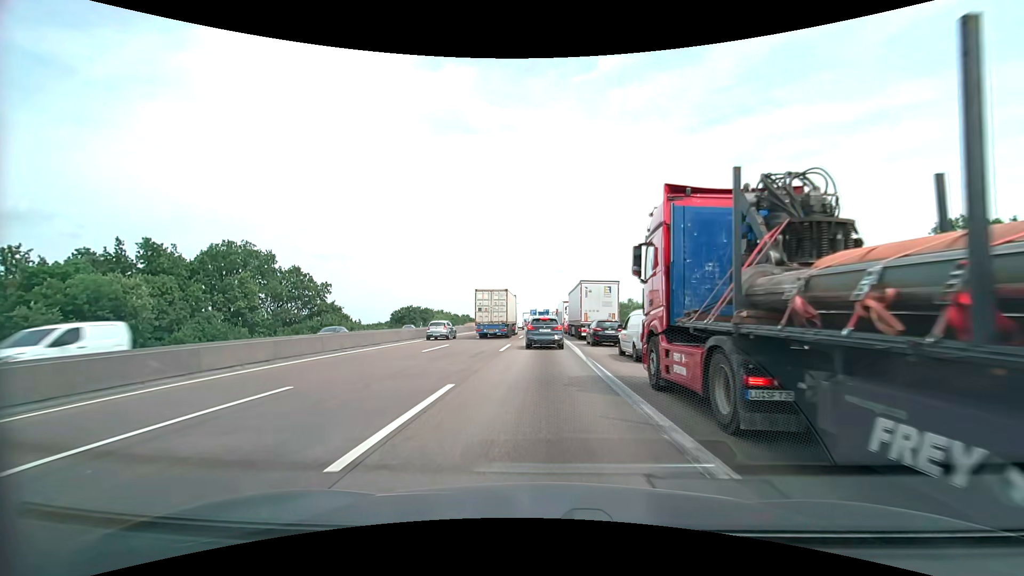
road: motorway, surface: asphalt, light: Day
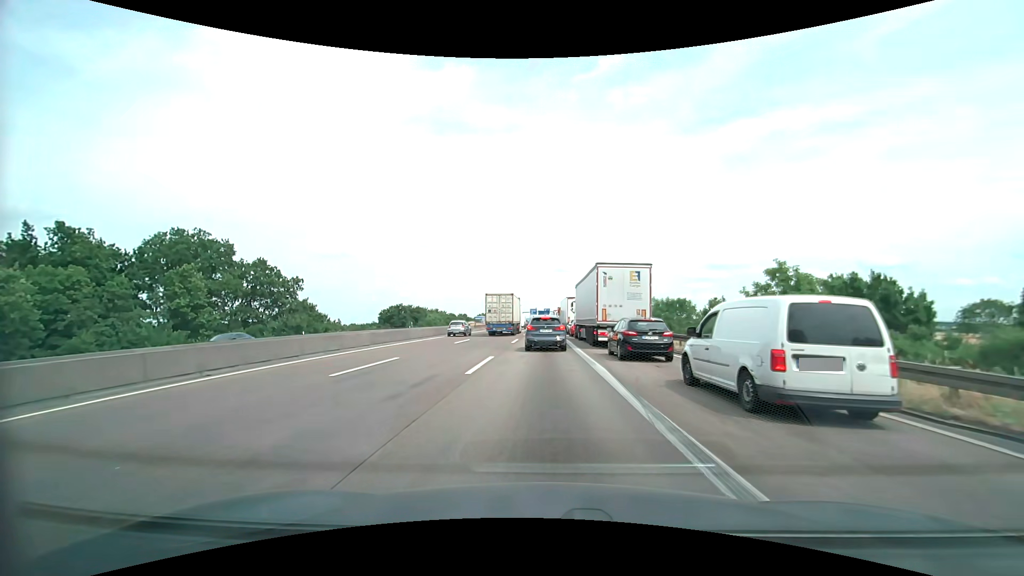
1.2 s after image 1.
(-0.1, +10.0) m; +1°
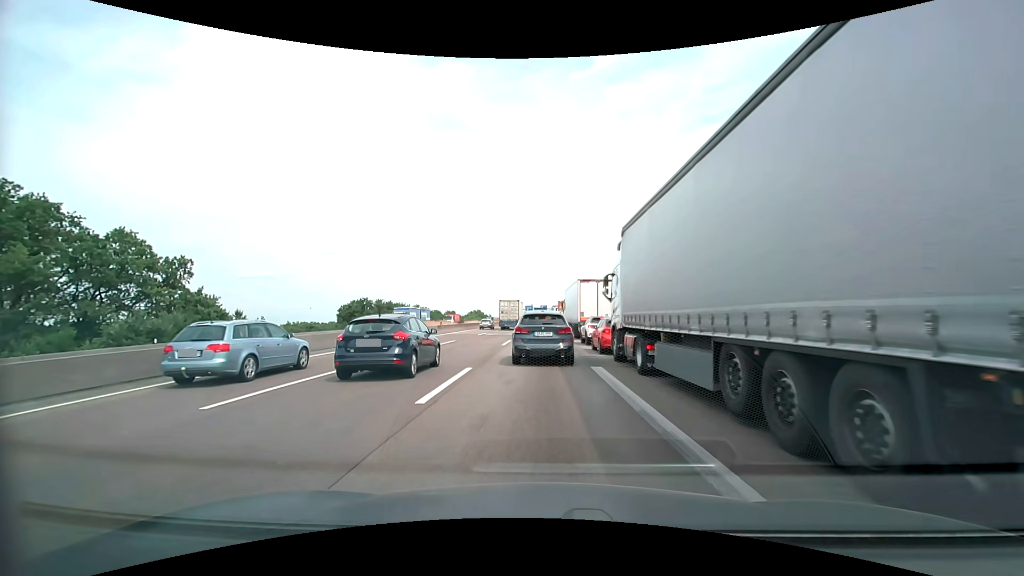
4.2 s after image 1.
(-0.4, +22.7) m; -1°
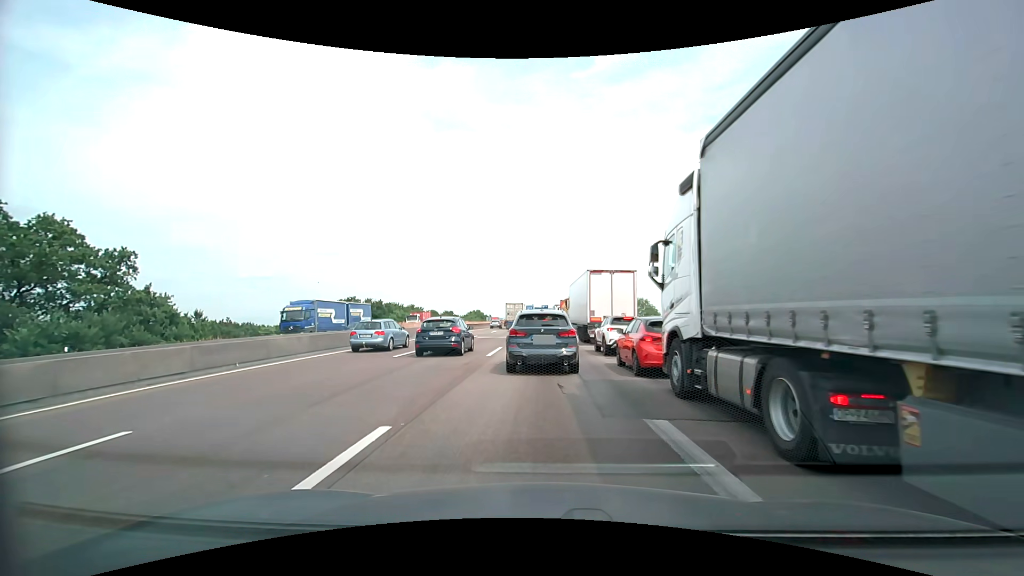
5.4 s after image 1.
(0.0, +7.3) m; 0°
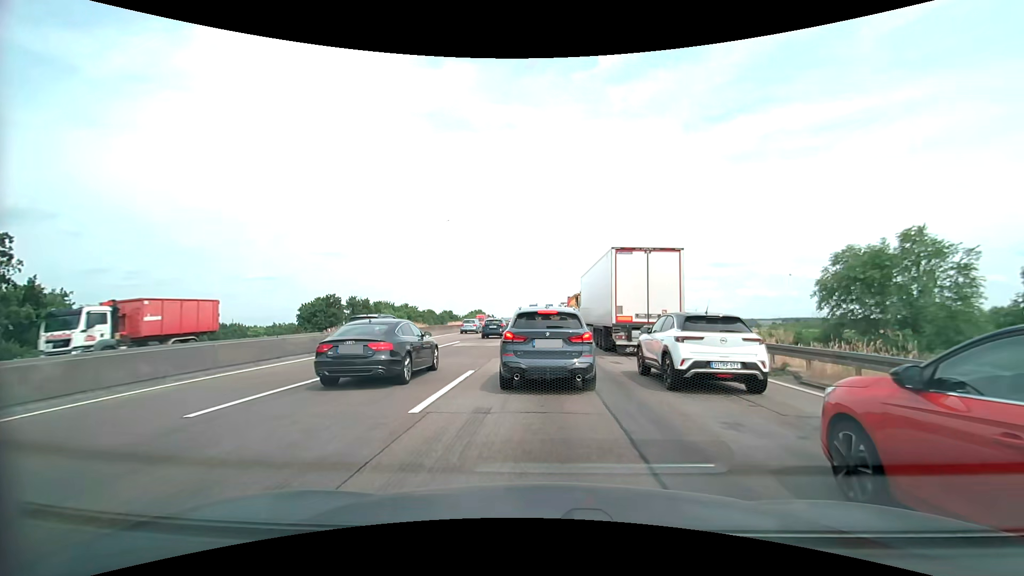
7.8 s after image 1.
(0.0, +11.1) m; 0°
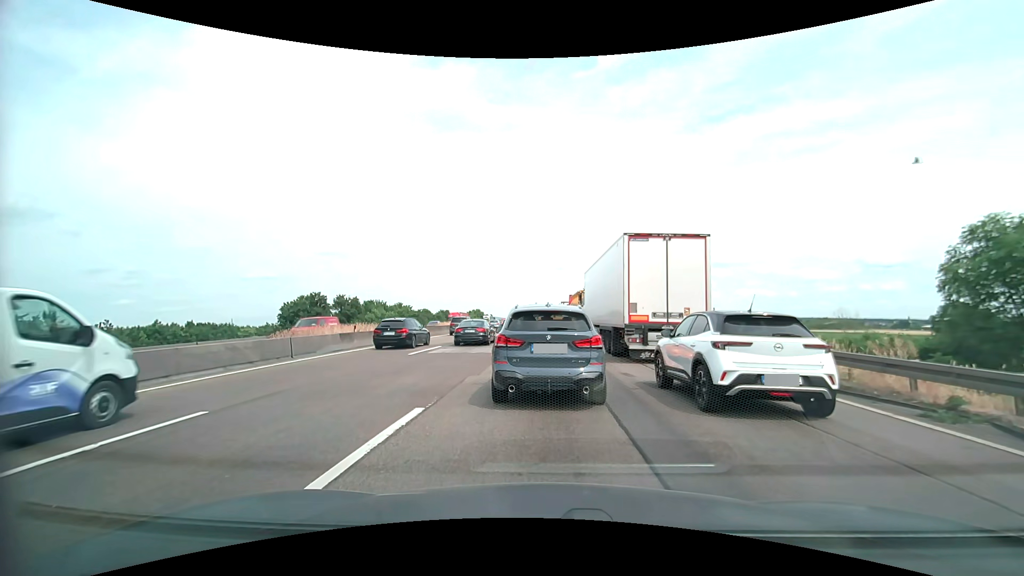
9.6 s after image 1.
(-0.1, +5.4) m; 0°
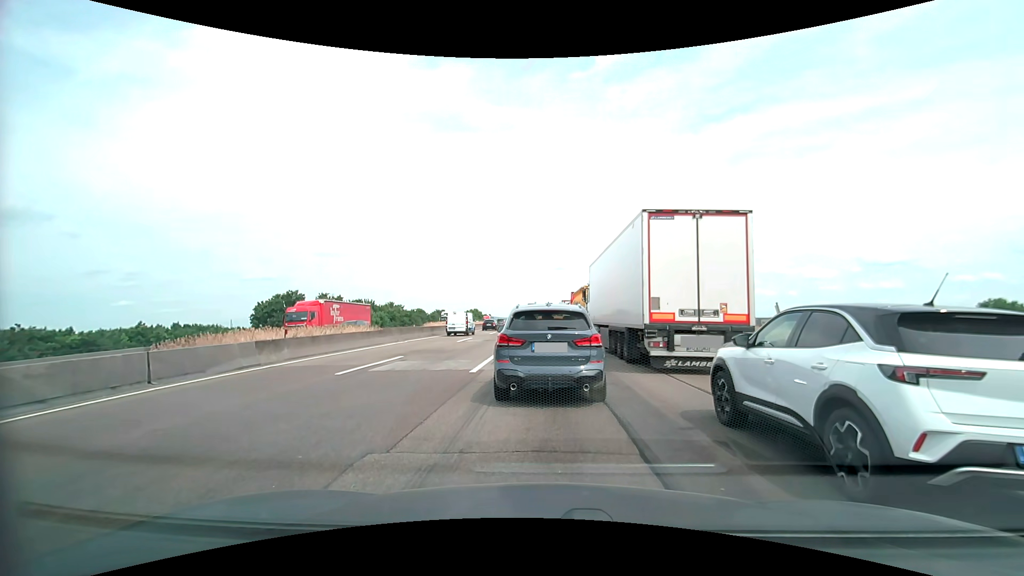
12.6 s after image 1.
(0.0, +7.0) m; 0°
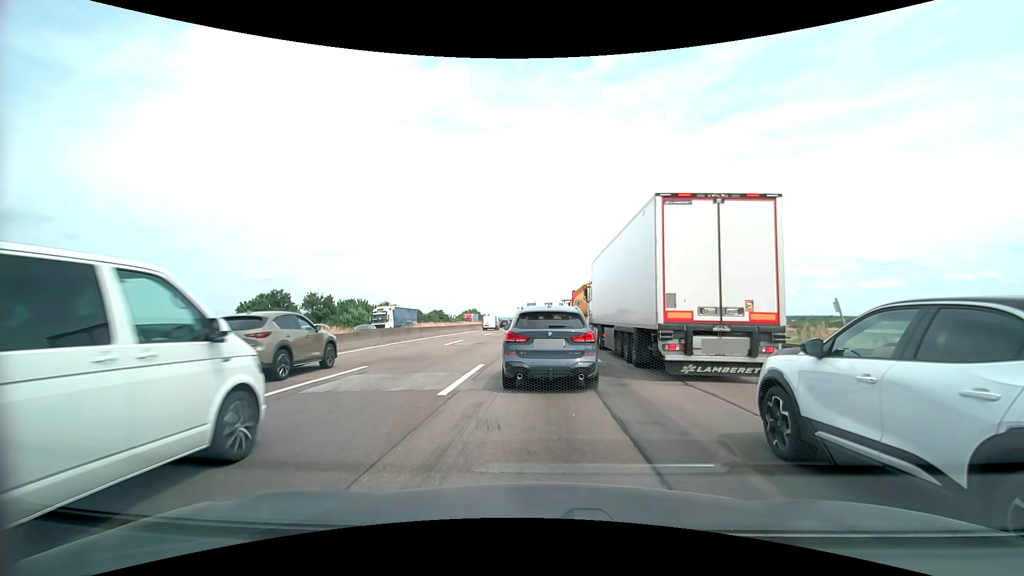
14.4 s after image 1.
(0.0, +3.8) m; 0°
